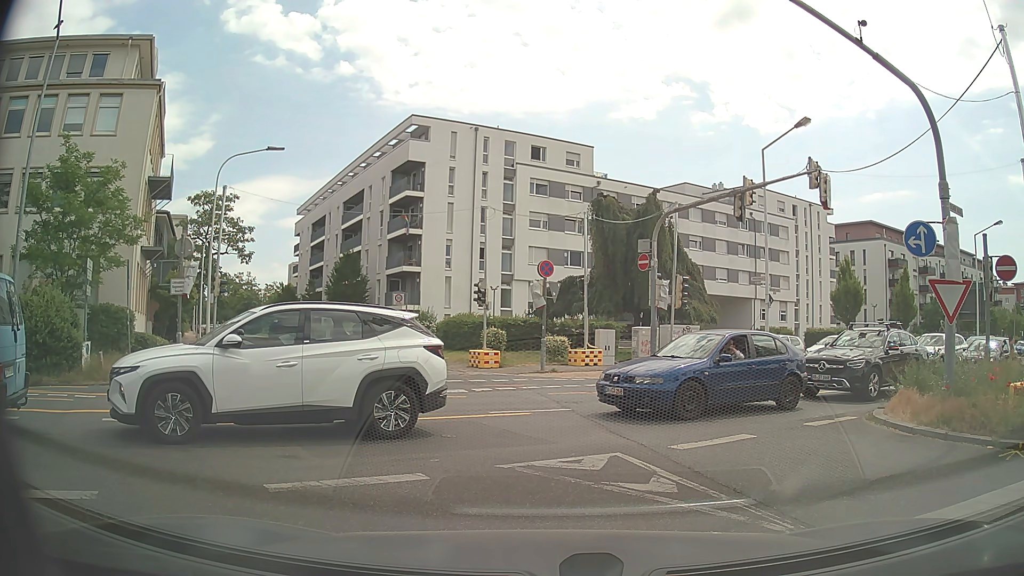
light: Day
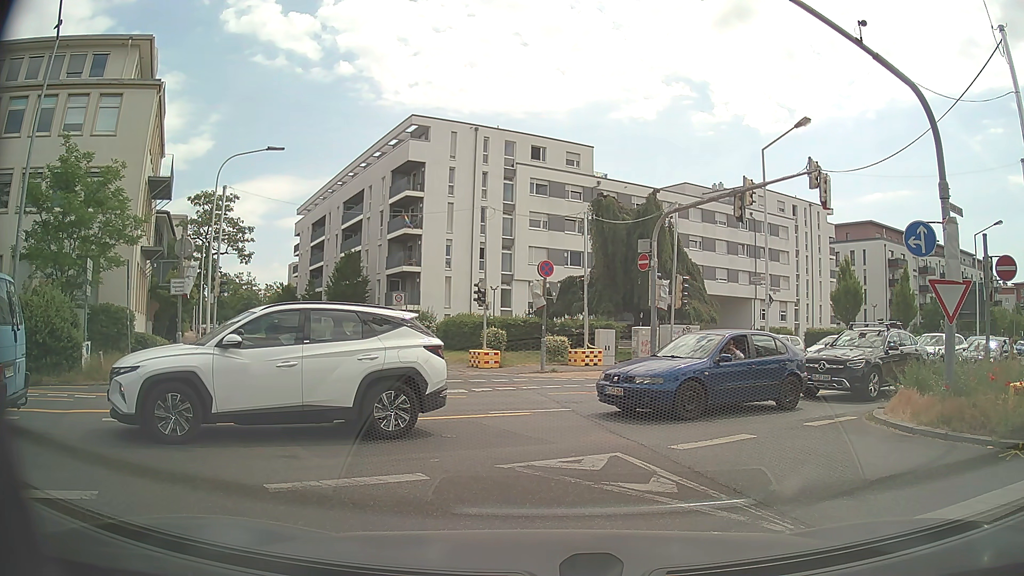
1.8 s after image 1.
(0.0, 0.0) m; 0°
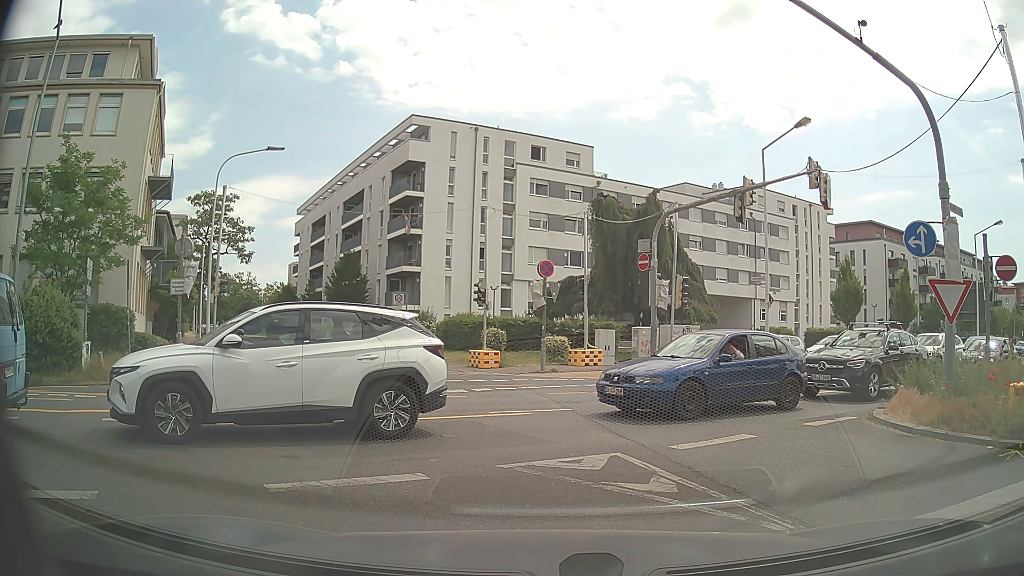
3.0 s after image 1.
(0.0, 0.0) m; 0°
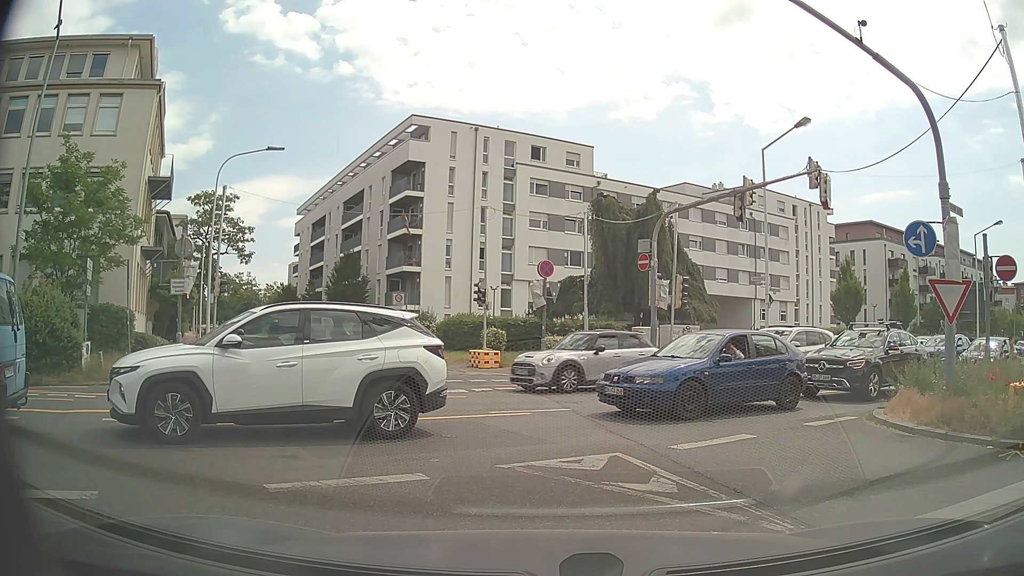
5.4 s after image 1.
(0.0, 0.0) m; 0°
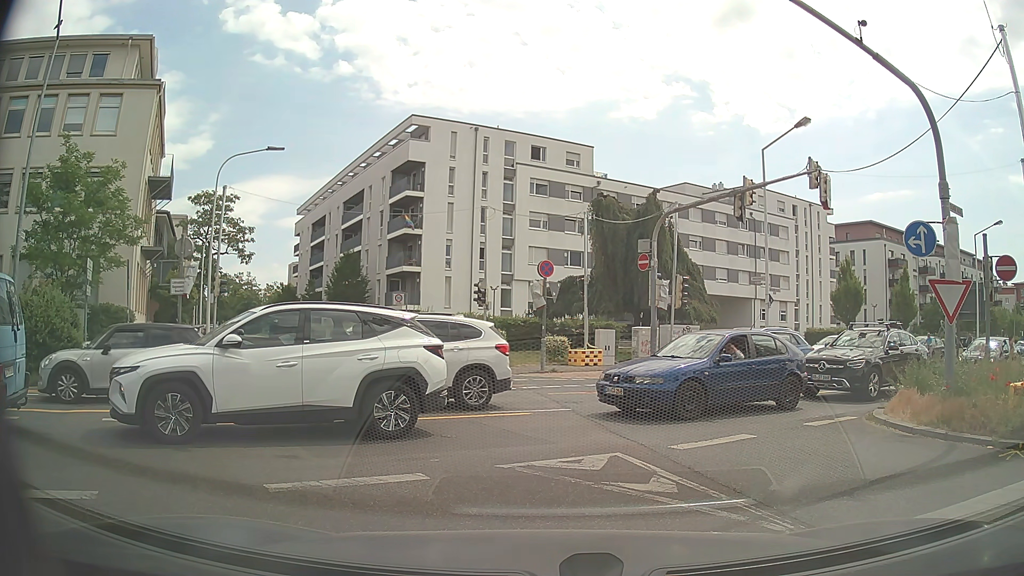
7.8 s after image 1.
(0.0, 0.0) m; 0°
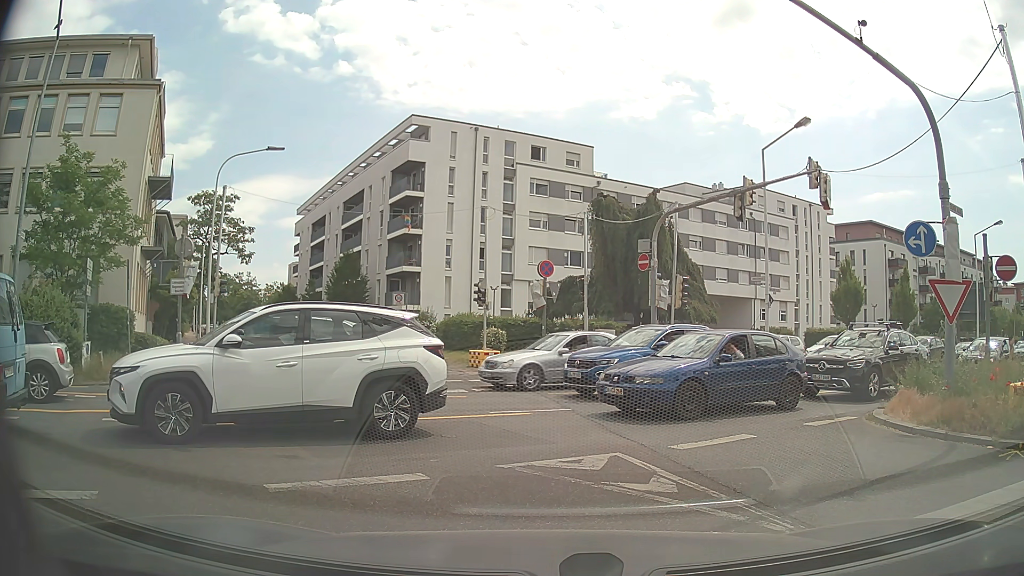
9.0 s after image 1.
(0.0, 0.0) m; 0°
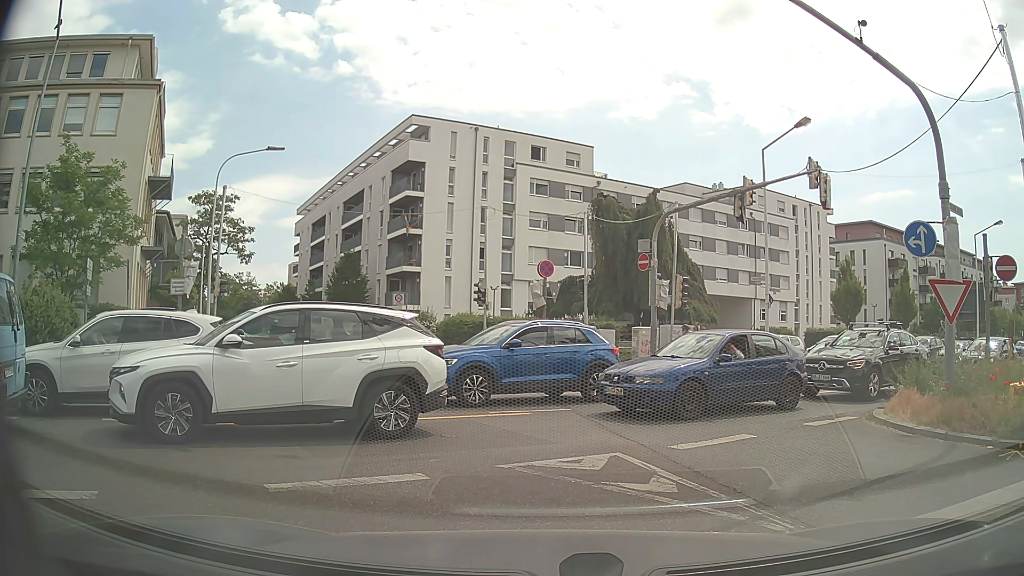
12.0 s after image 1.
(0.0, 0.0) m; 0°
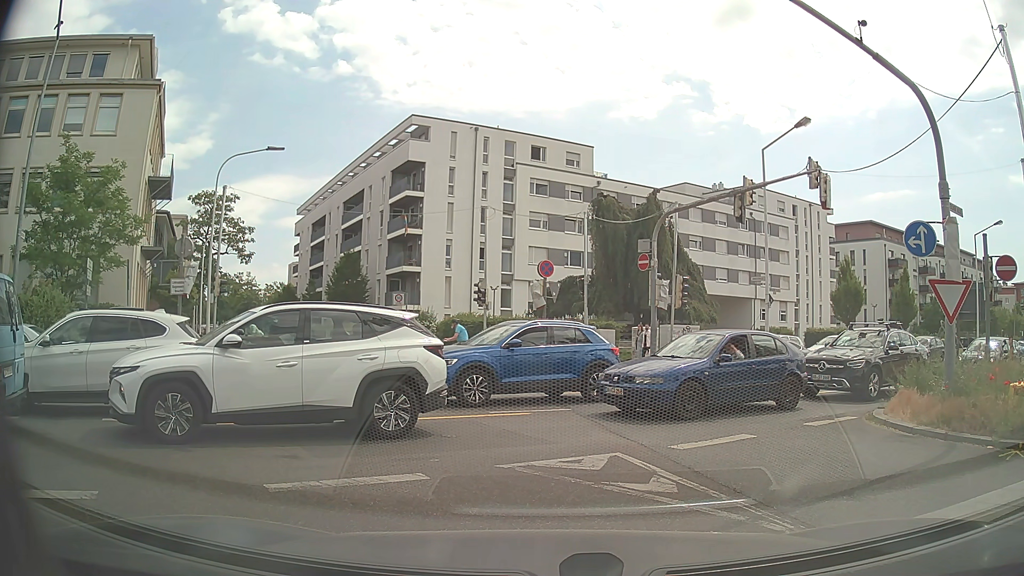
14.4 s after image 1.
(0.0, 0.0) m; 0°
